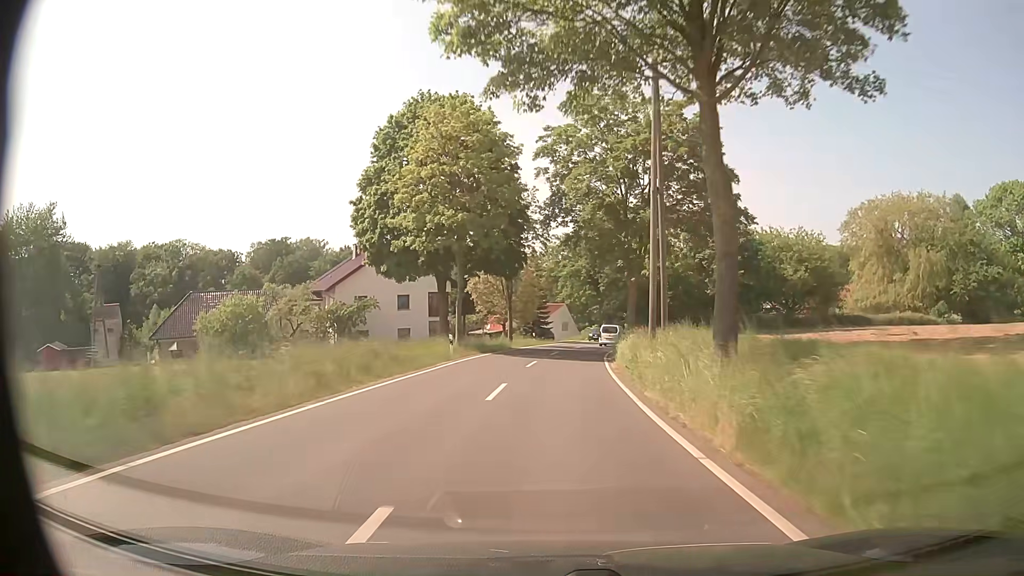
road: tertiary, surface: asphalt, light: Day
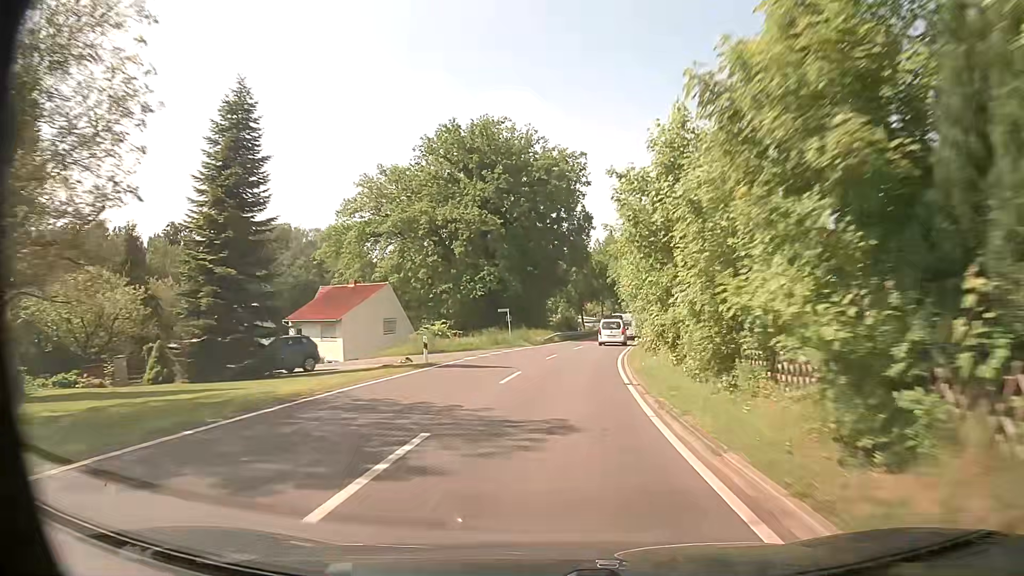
(+4.5, +55.4) m; +12°
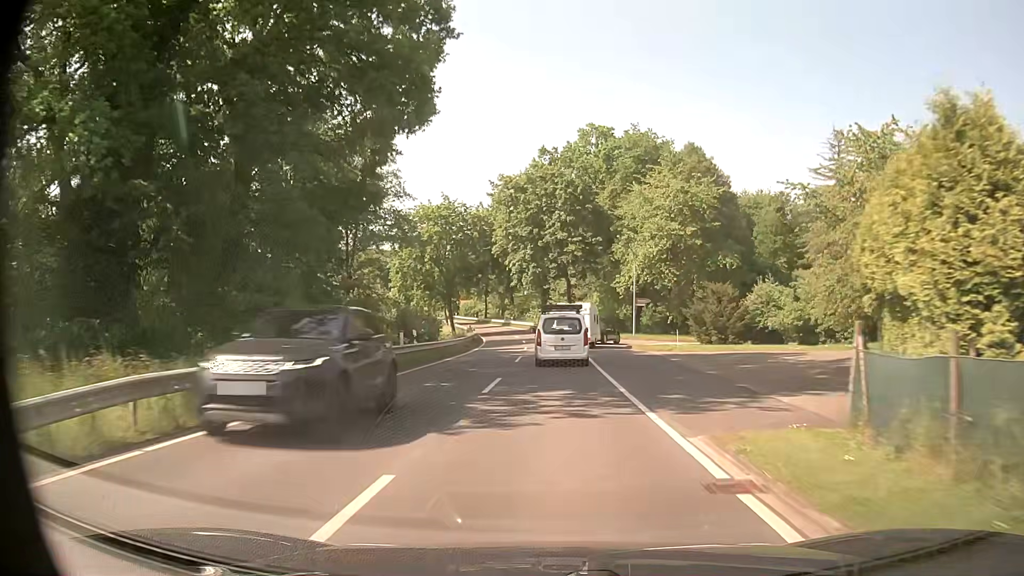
(+3.7, +48.9) m; +9°
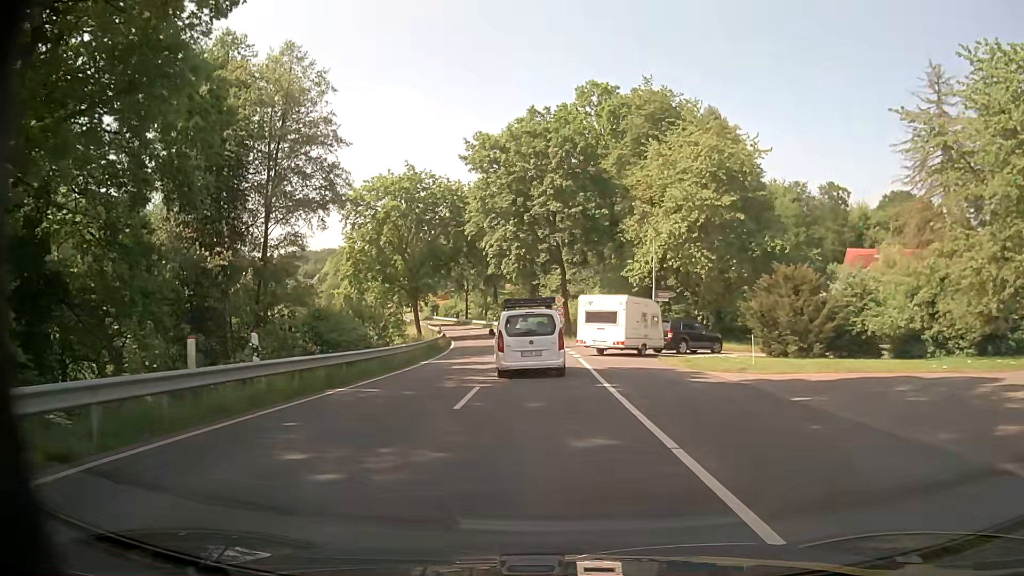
(+0.1, +14.5) m; 0°
